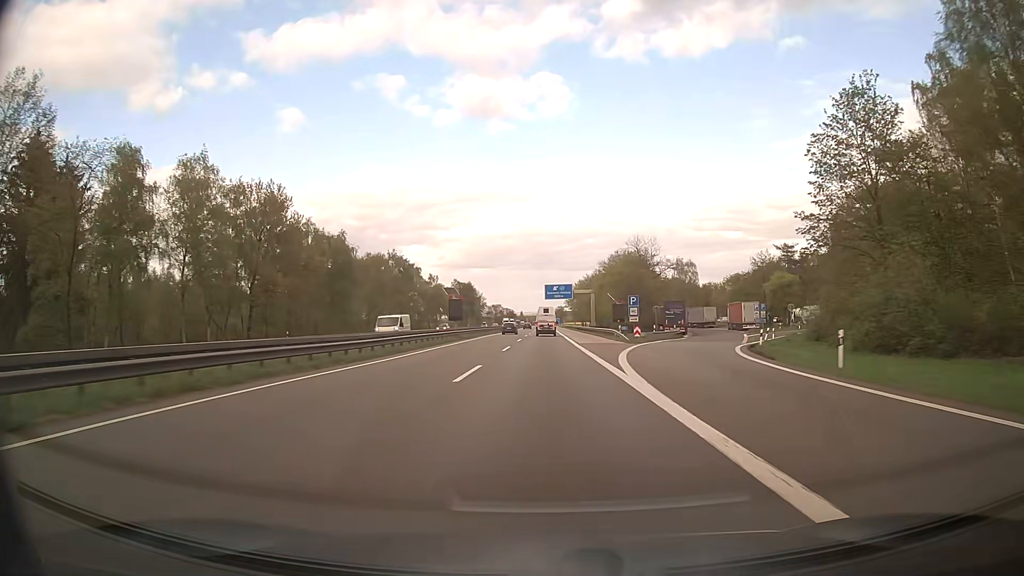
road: motorway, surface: asphalt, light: Day
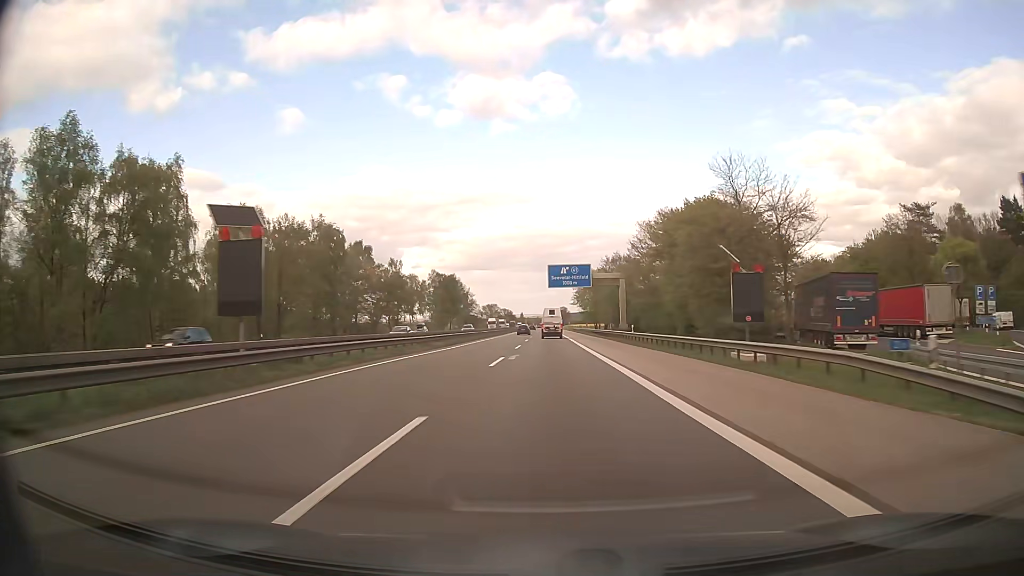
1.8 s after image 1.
(0.0, +47.0) m; 0°
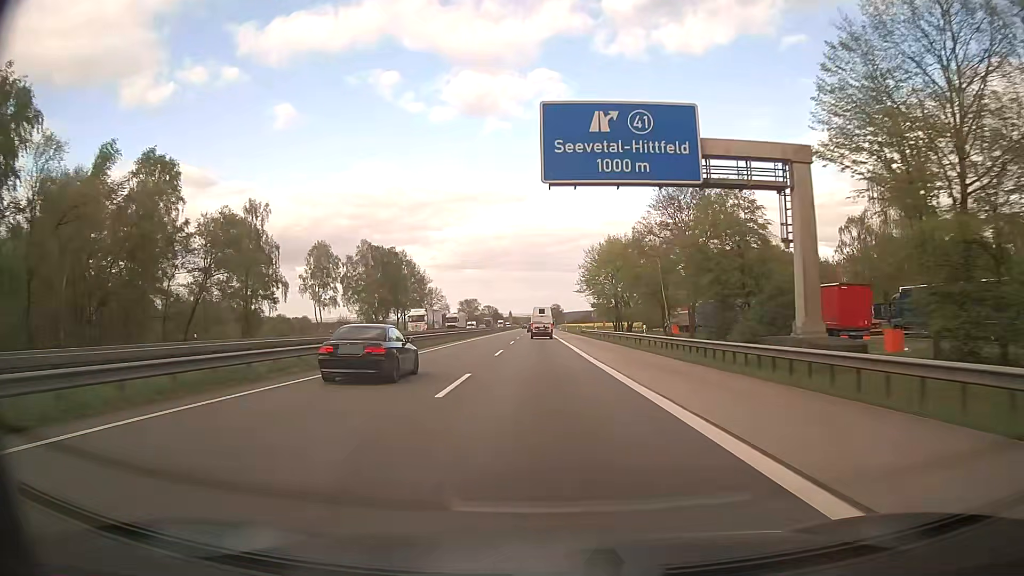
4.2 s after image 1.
(+0.4, +61.8) m; +1°
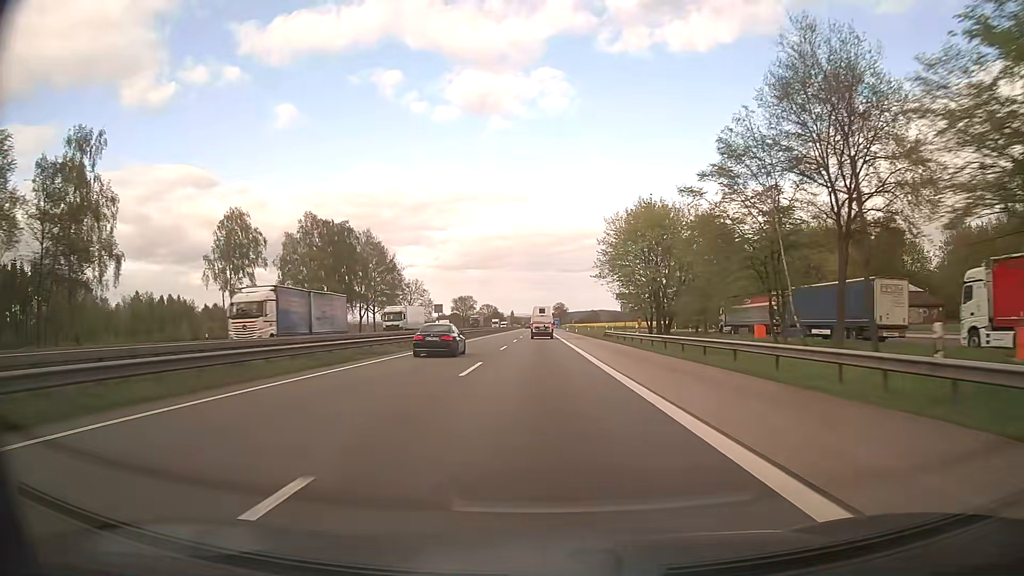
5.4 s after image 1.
(0.0, +30.6) m; 0°
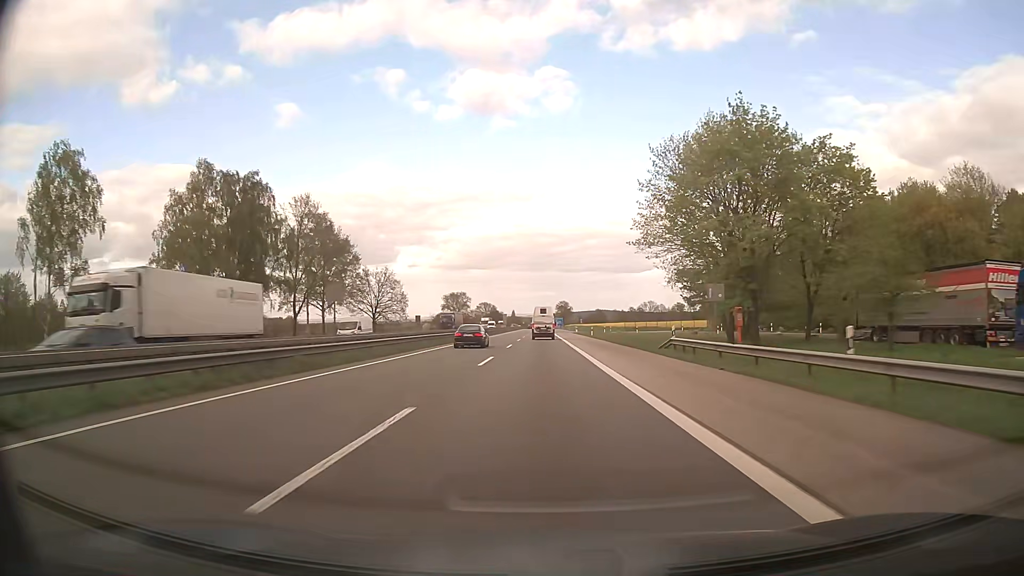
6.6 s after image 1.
(-0.1, +30.4) m; 0°
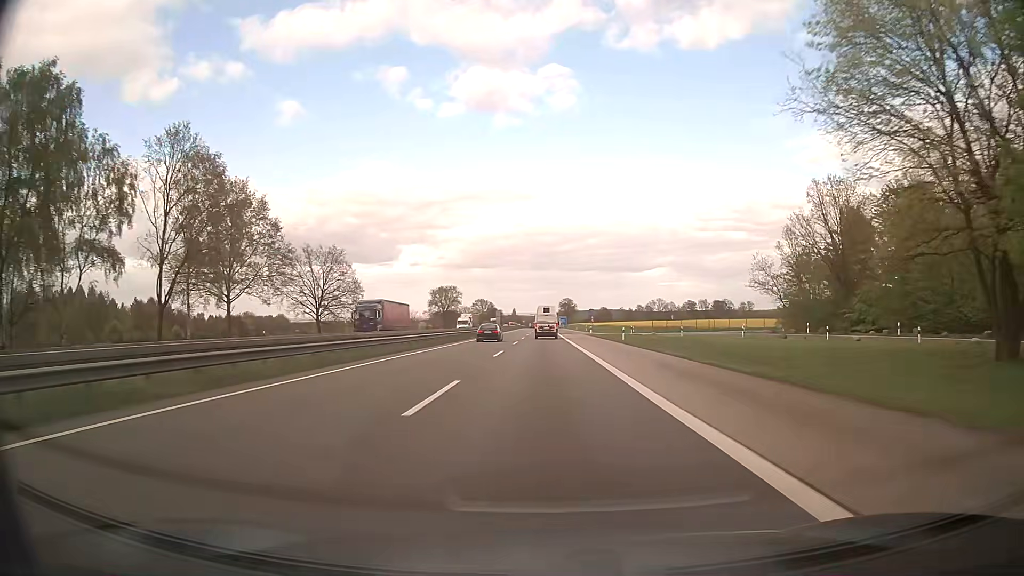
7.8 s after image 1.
(-0.1, +30.3) m; 0°
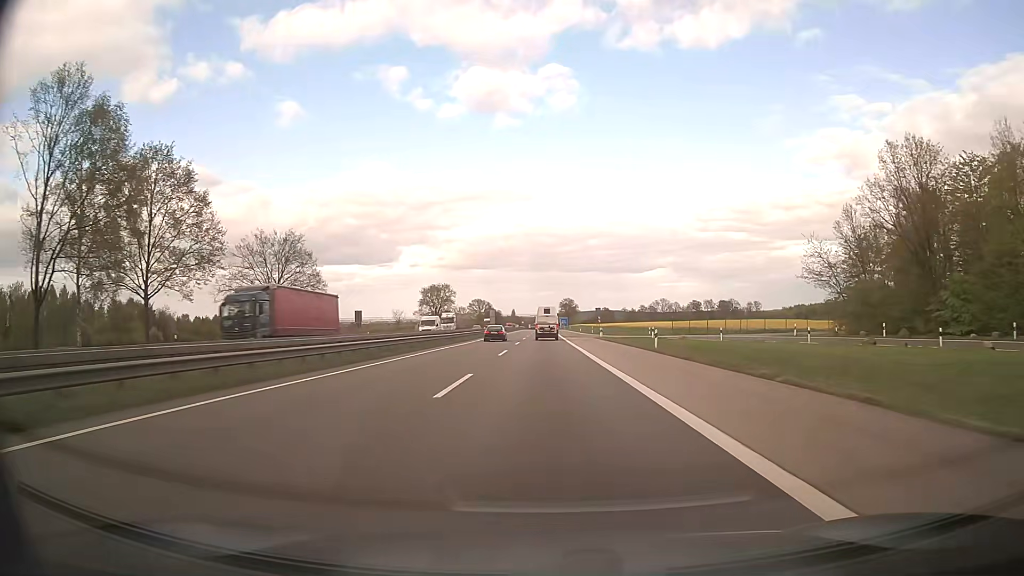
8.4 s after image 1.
(0.0, +15.1) m; 0°
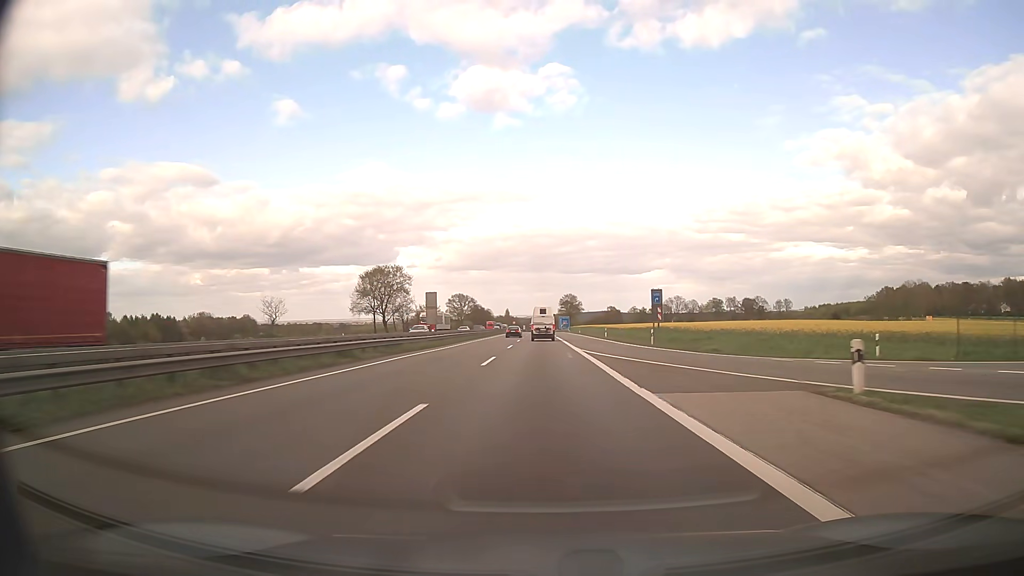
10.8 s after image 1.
(-0.1, +60.1) m; 0°
(0, +10) (0, +20) (0, +30) (0, +40) (0, +50) (0, +60) (0, +70) (0, +80) (0, +90) (0, +100) m
